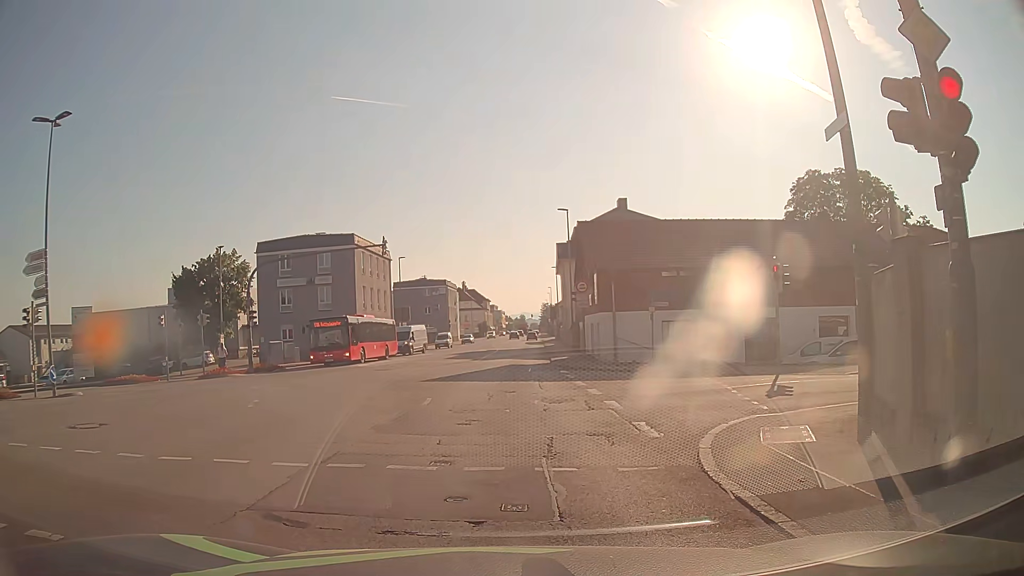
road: tertiary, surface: asphalt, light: Day
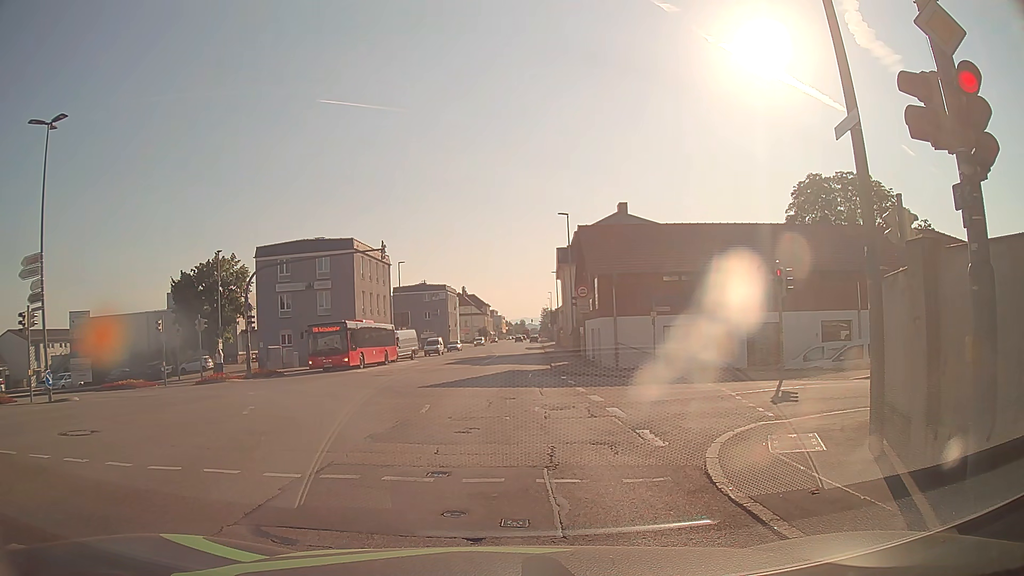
(0.0, +0.3) m; 0°
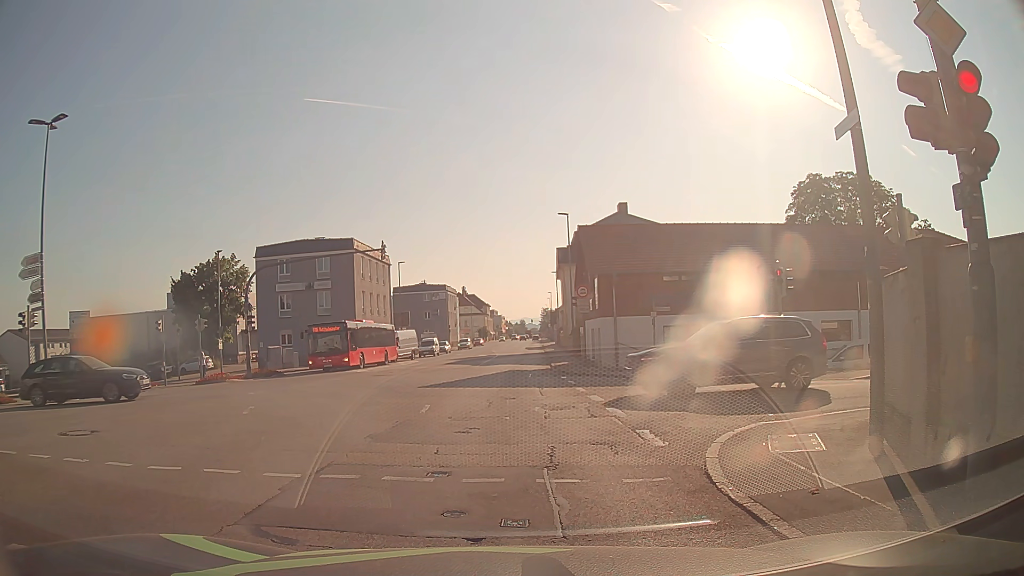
(0.0, 0.0) m; 0°
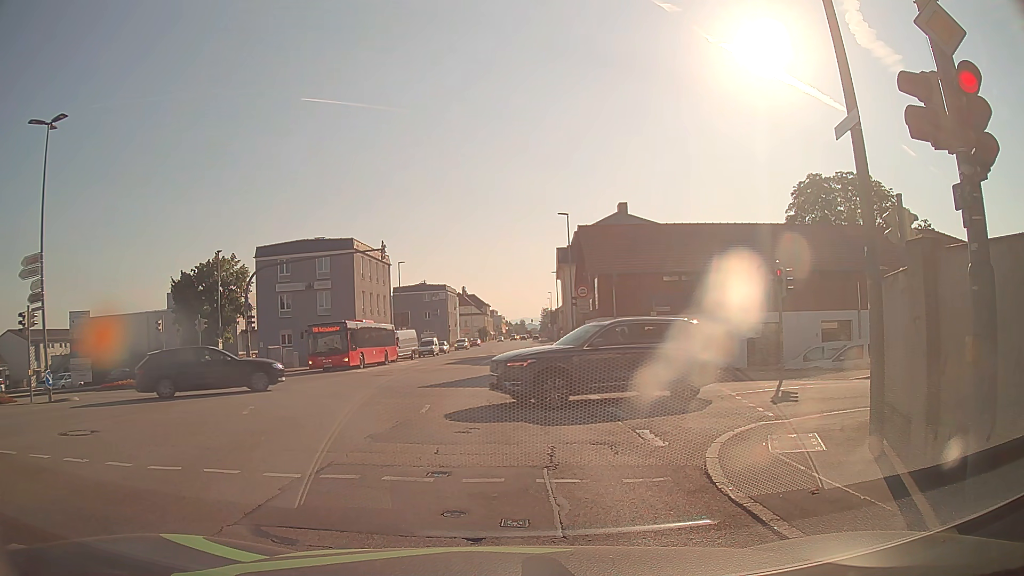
(0.0, 0.0) m; 0°
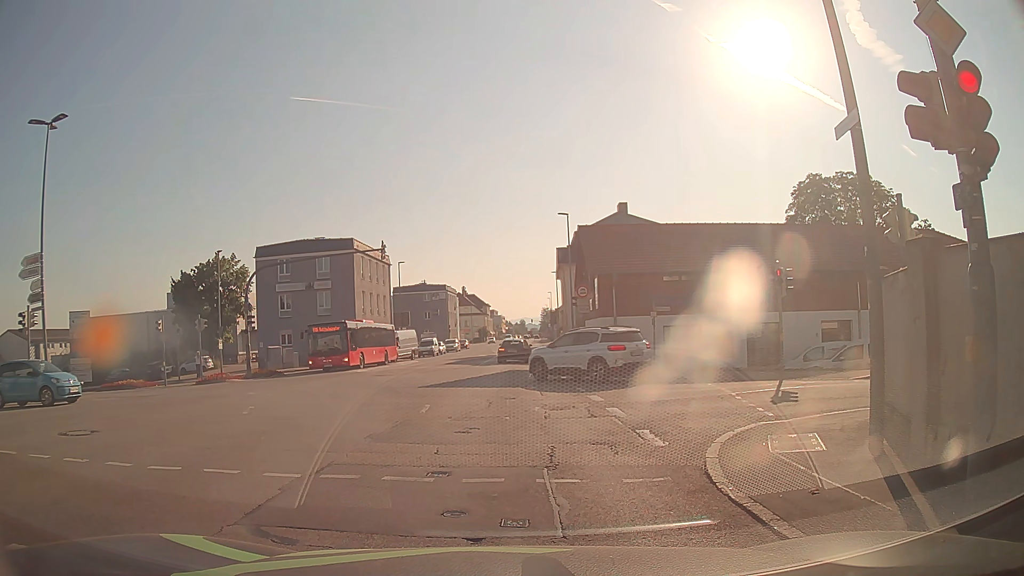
(0.0, 0.0) m; 0°
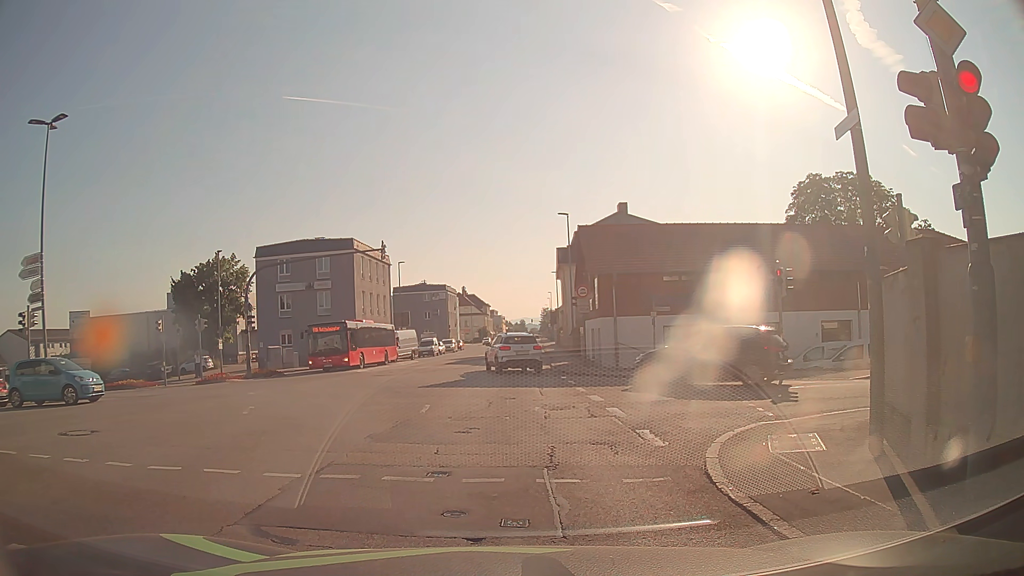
(0.0, 0.0) m; 0°
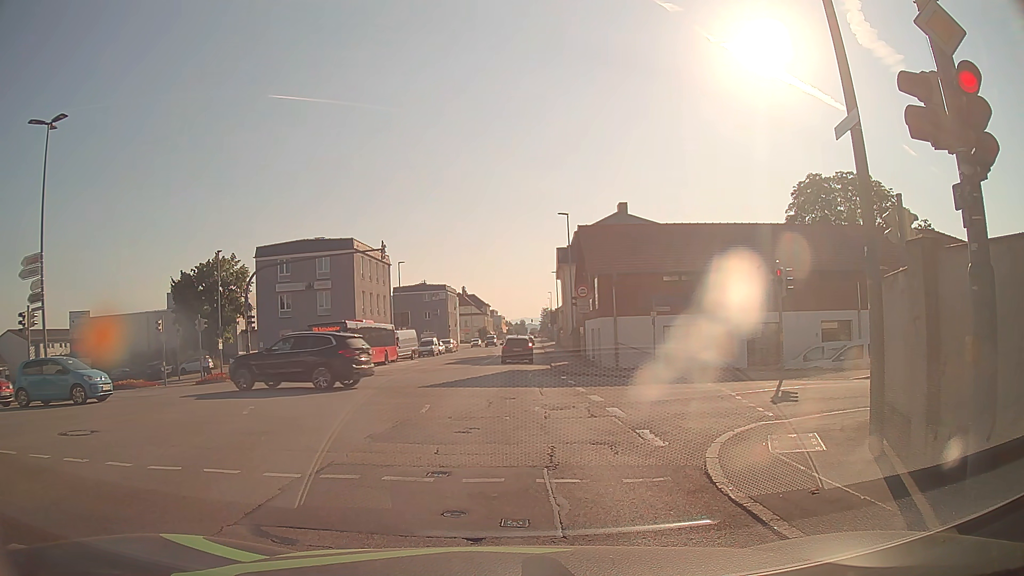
(0.0, 0.0) m; 0°
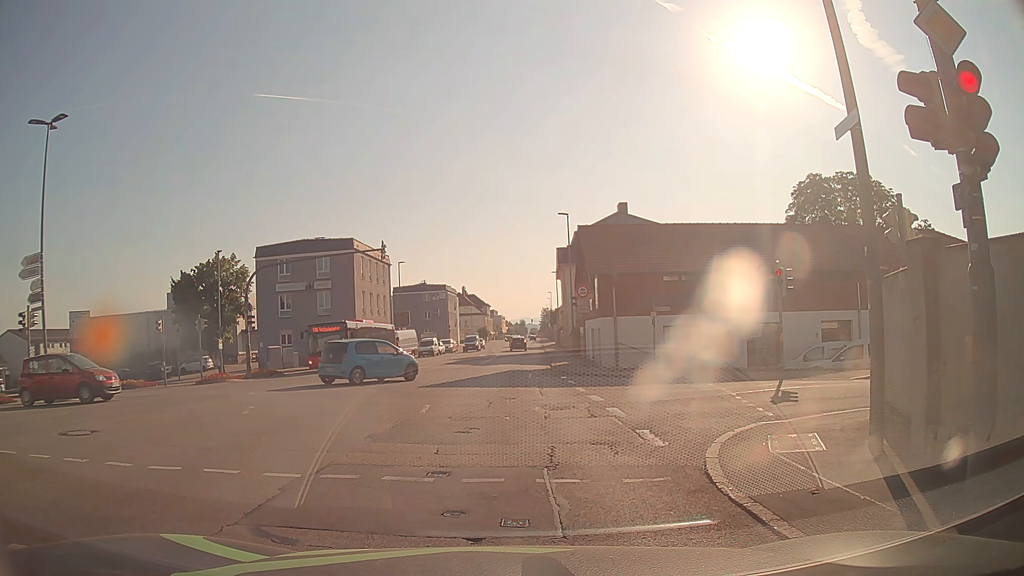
(0.0, 0.0) m; 0°
(0, +10) (+1, +20) (+2, +30) (+2, +40) (+3, +50) (+4, +60) (+5, +70) (+5, +80) (+6, +90) (+6, +100) m
